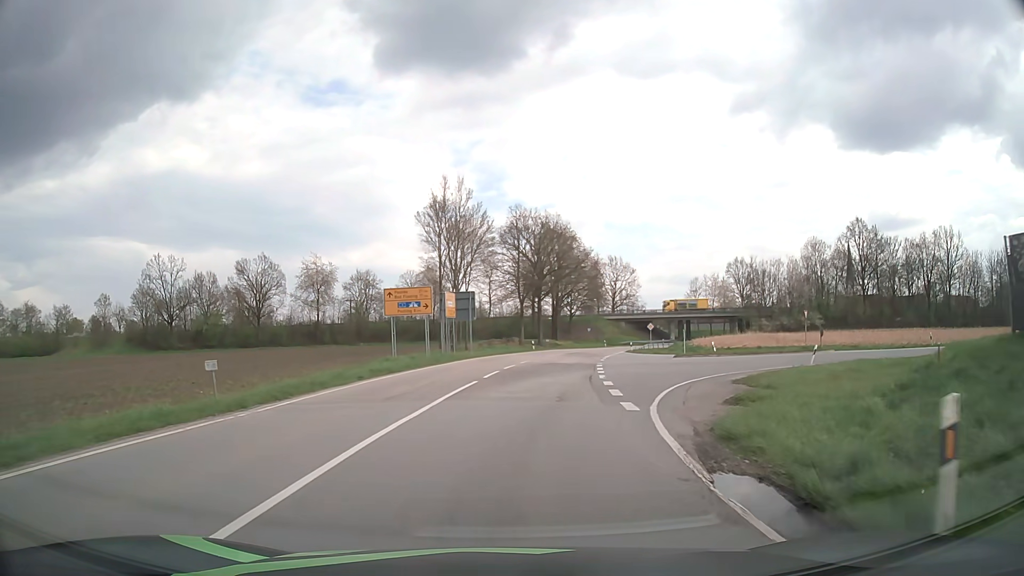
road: tertiary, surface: asphalt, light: Day
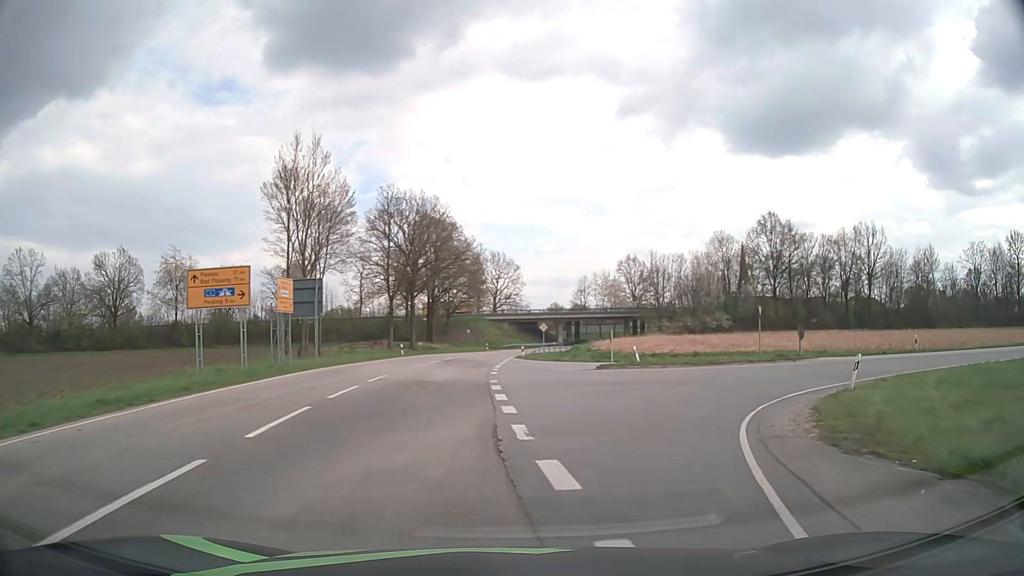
(+0.8, +12.0) m; +10°
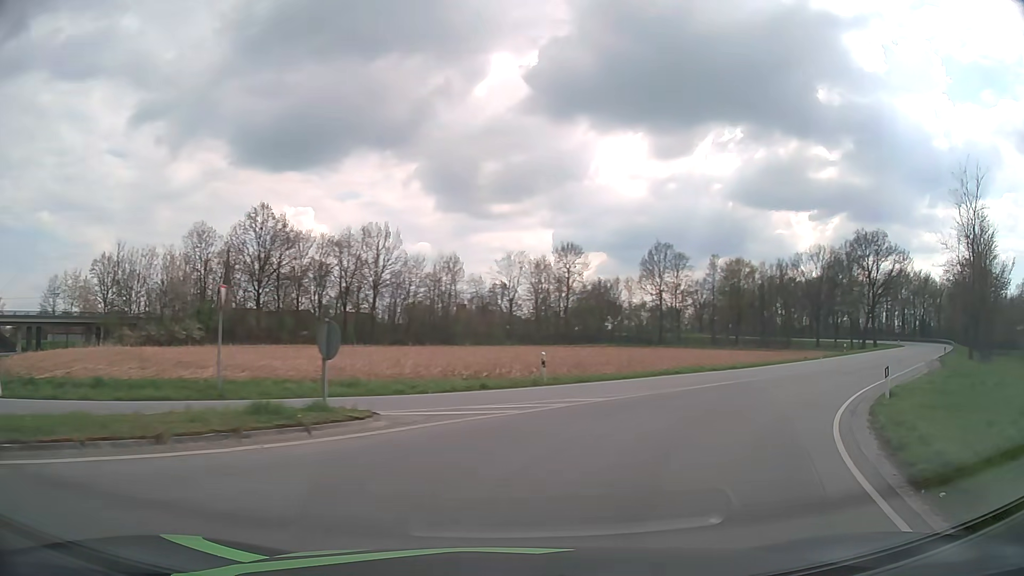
(+7.0, +19.4) m; +44°
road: primary_link
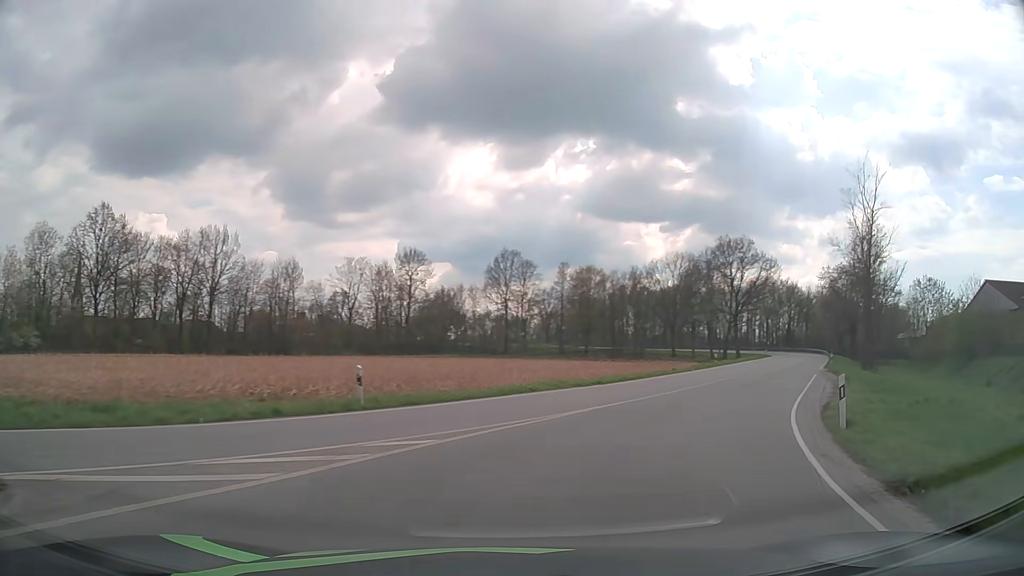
(+0.6, +5.5) m; +13°
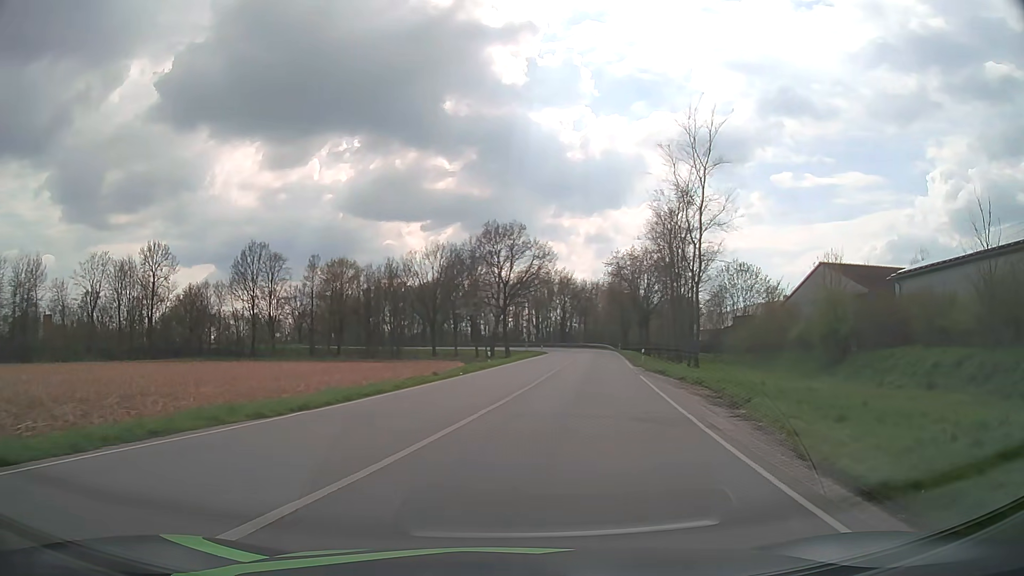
(+2.6, +12.0) m; +21°
(+1, +10) (+2, +20) (+4, +30) (+5, +40) (+7, +50) (+8, +59) (+10, +69) (+11, +79) (+12, +89) (+13, +99) m
